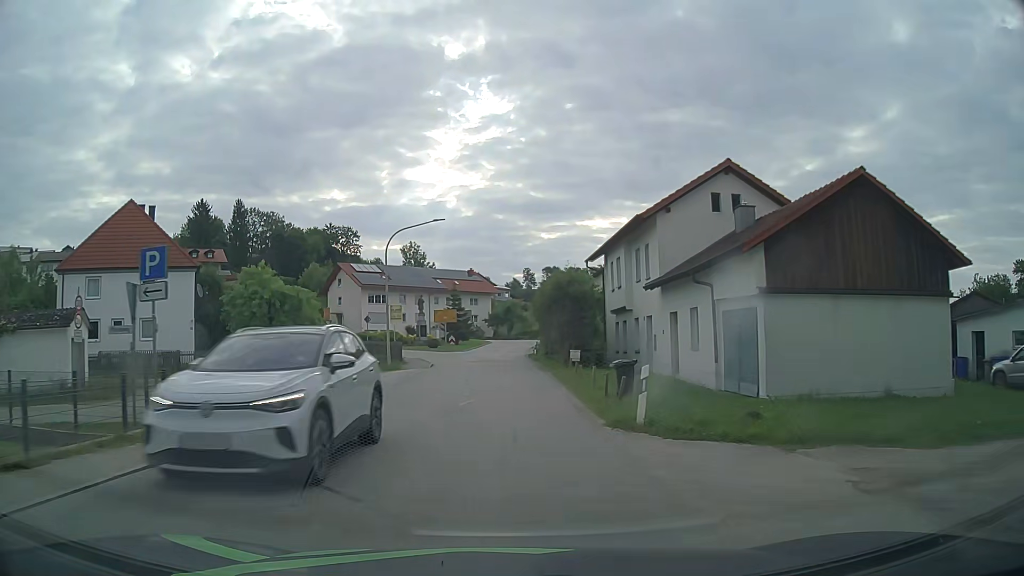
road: tertiary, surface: asphalt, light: Day
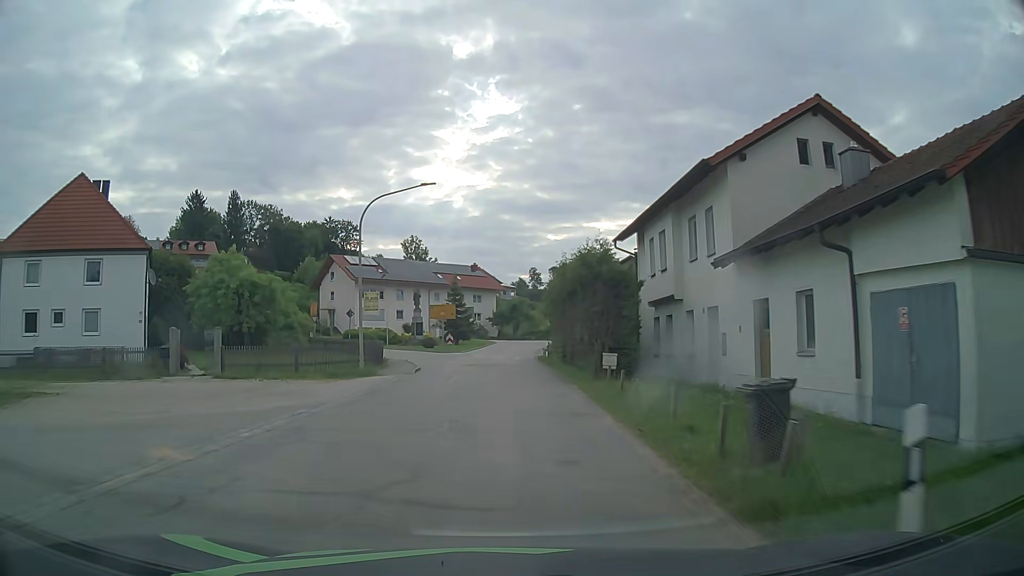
(0.0, +7.5) m; 0°
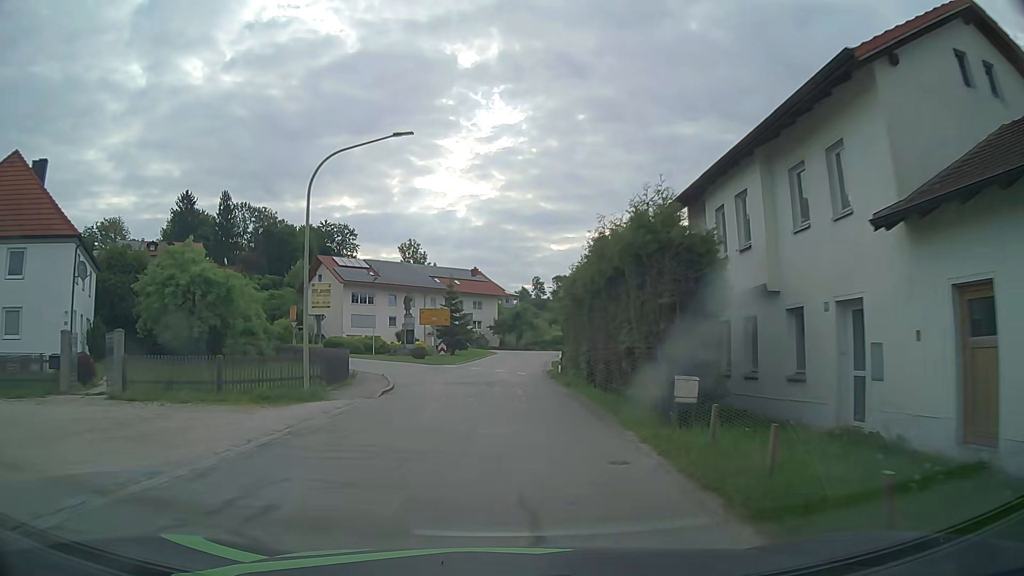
(0.0, +7.7) m; 0°
(0, +10) (0, +20) (0, +30) (+1, +40) (+2, +50) (+3, +60) (+4, +70) (+6, +79) (+12, +88) (+18, +95) m
